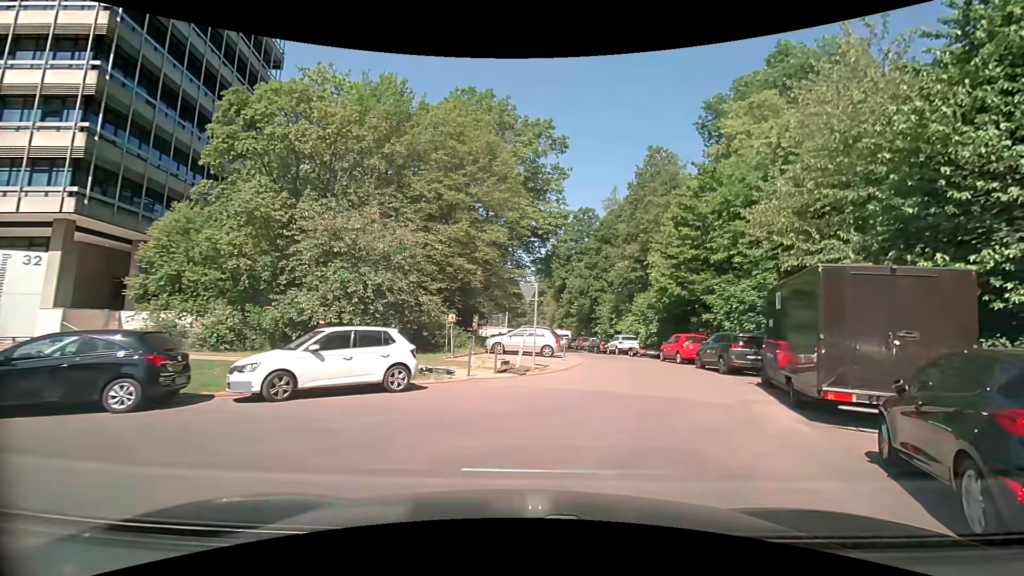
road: unclassified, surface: asphalt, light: Day
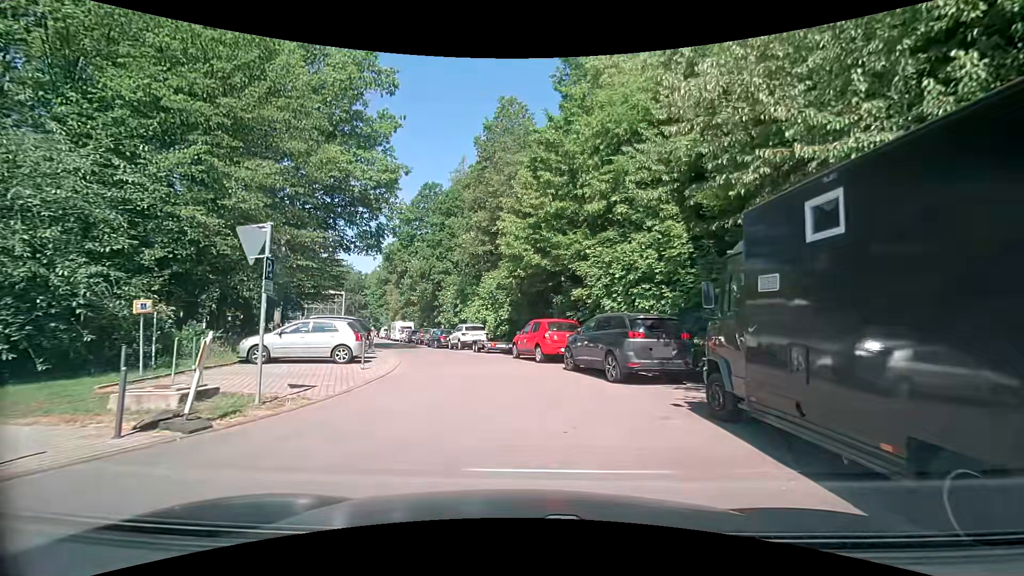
(+1.9, +9.1) m; +15°
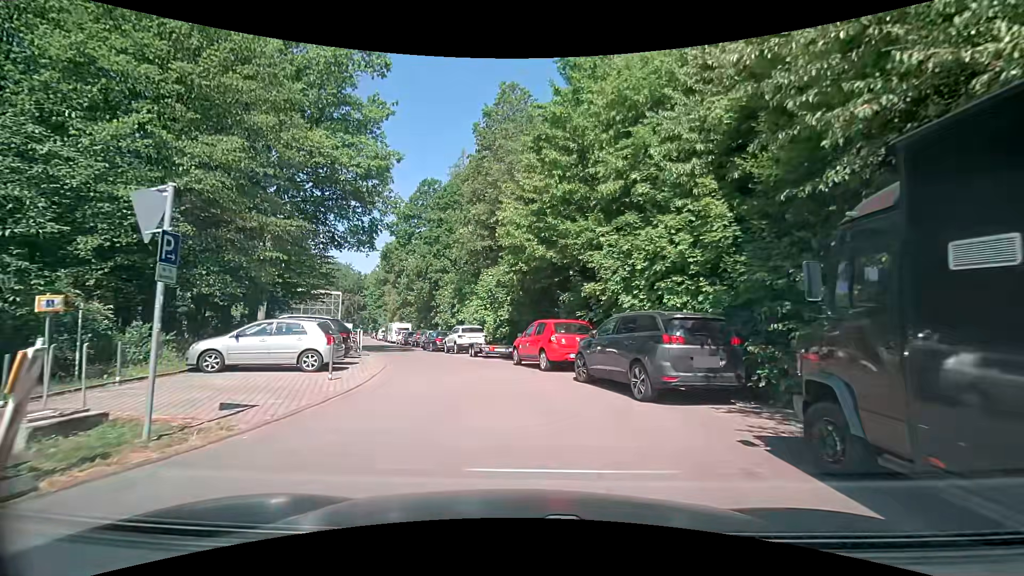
(+0.1, +2.7) m; +1°
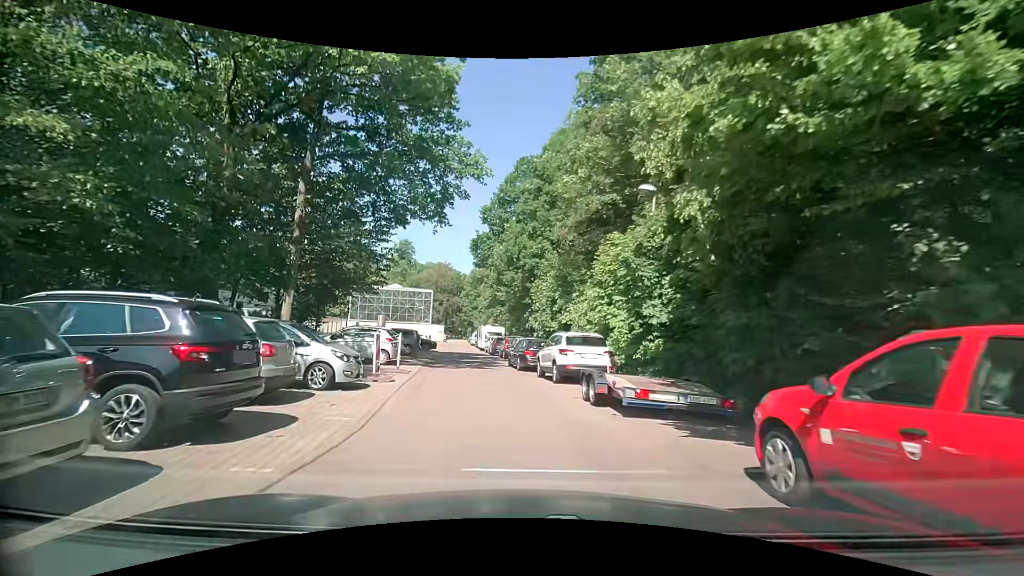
(-0.9, +12.5) m; -11°
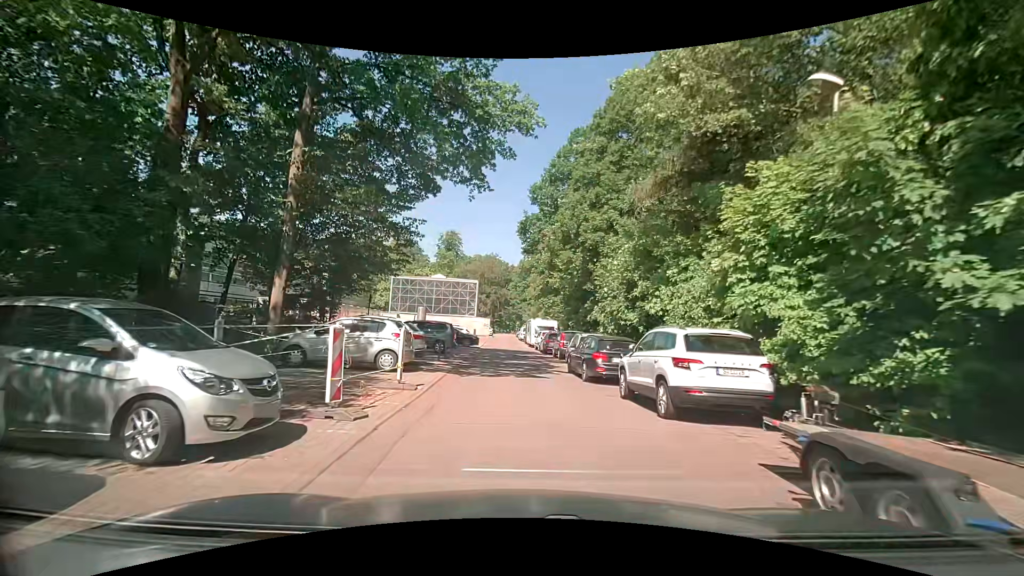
(-0.3, +6.6) m; -5°
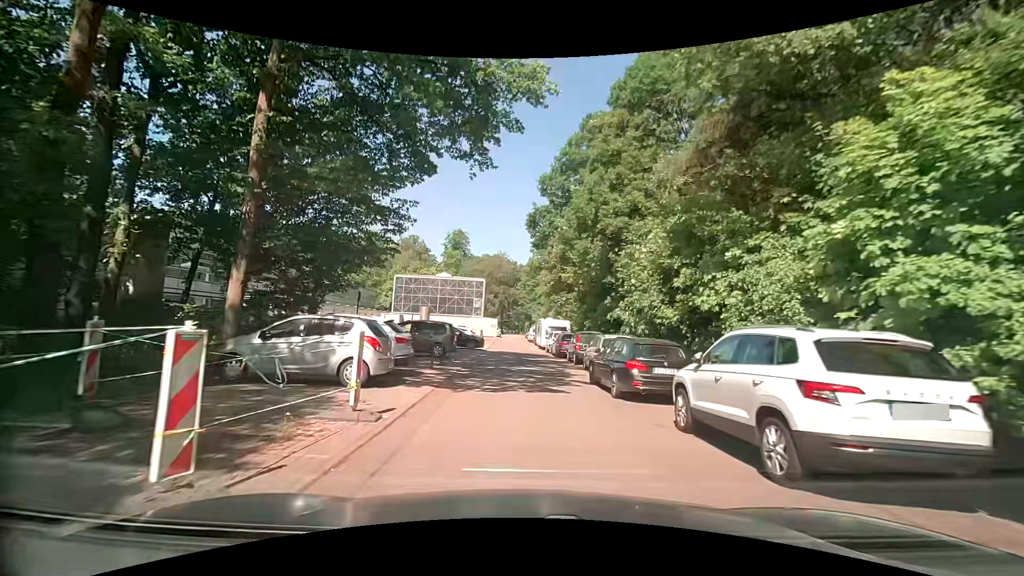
(-0.1, +3.6) m; -1°
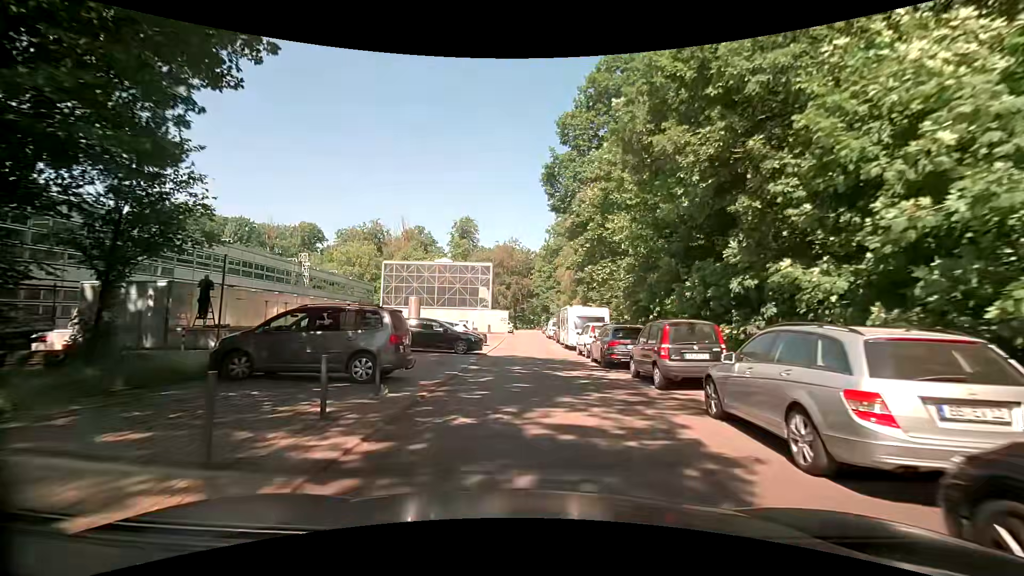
(-0.3, +12.4) m; -3°
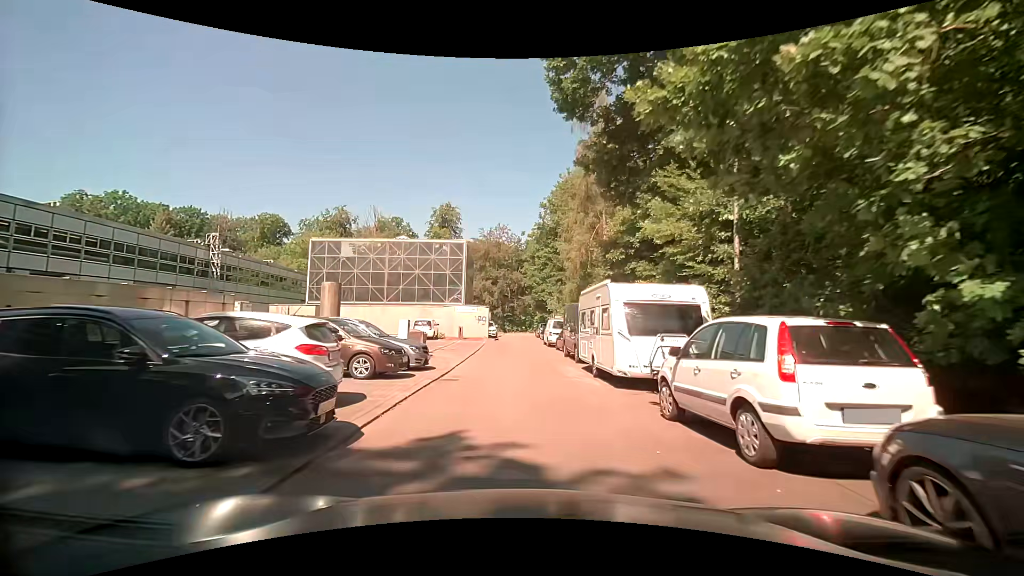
(+0.3, +16.7) m; 0°
